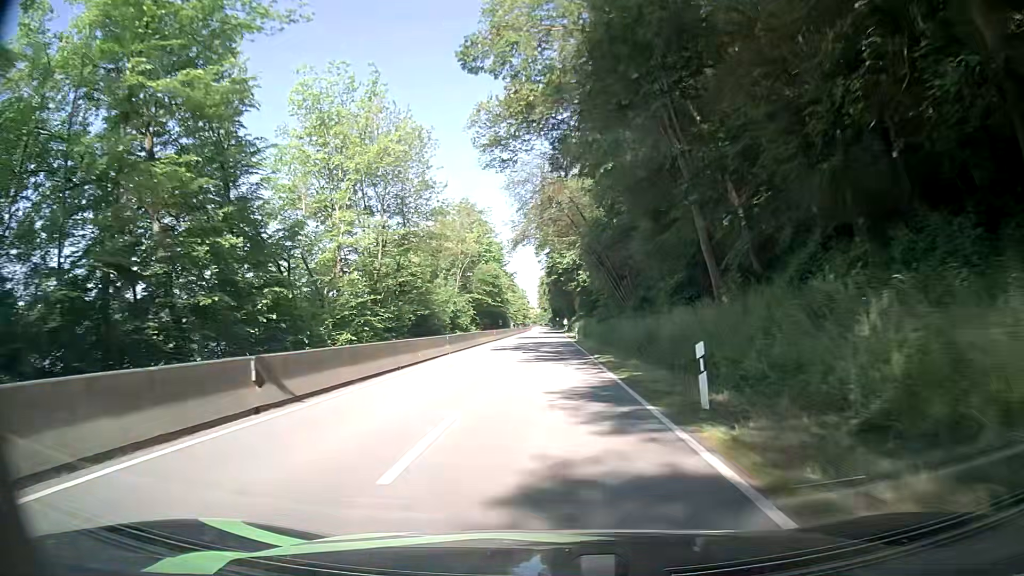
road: secondary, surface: asphalt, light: Day
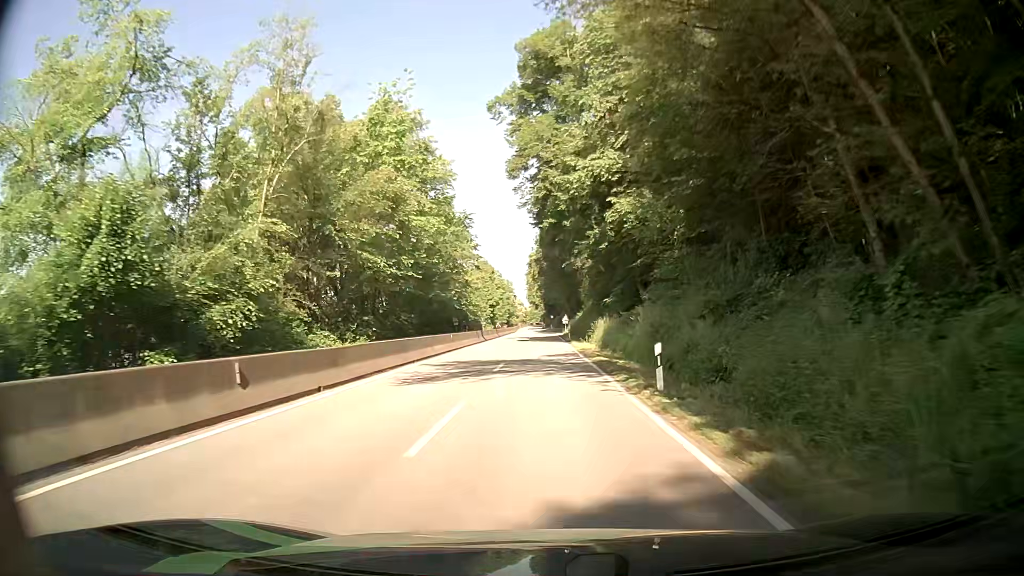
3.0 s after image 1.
(+0.8, +46.8) m; +2°
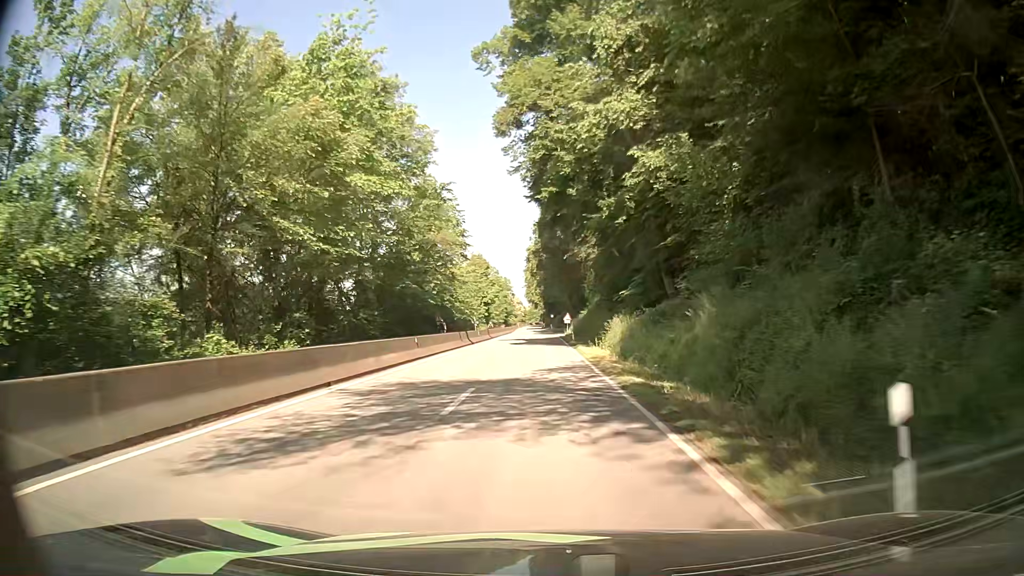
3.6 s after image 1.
(-0.1, +9.3) m; 0°
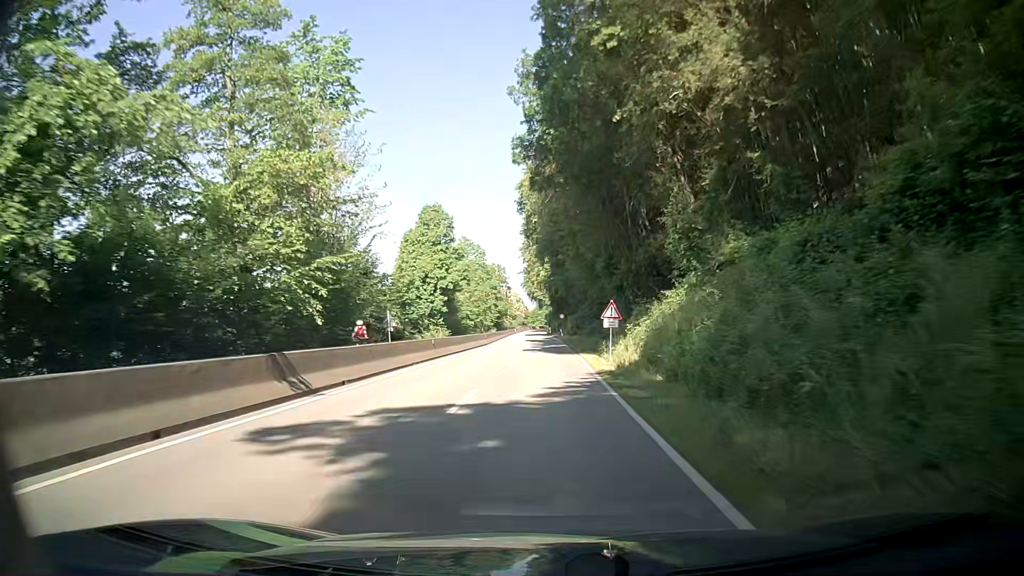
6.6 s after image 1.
(-0.3, +47.2) m; 0°
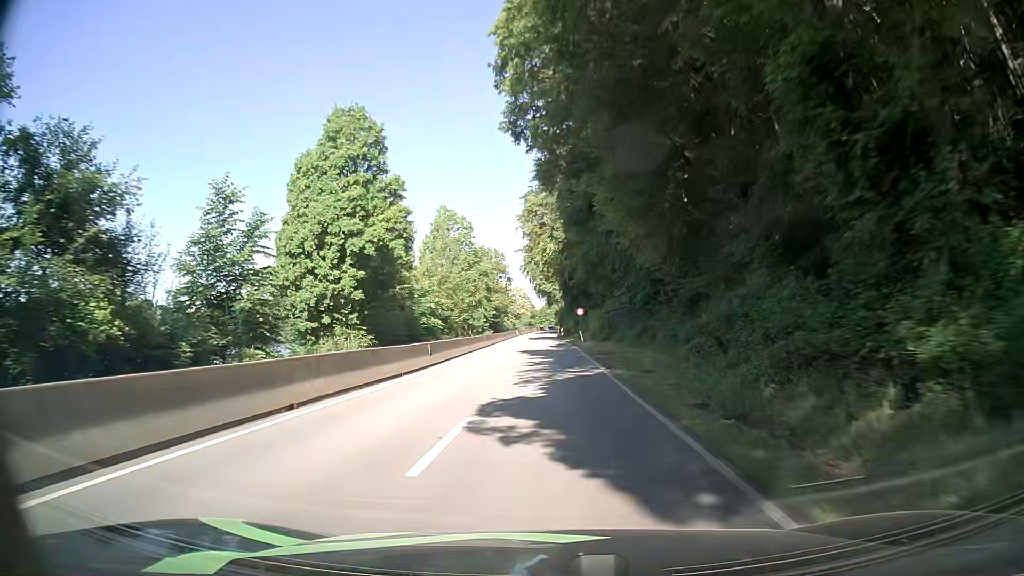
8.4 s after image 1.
(-0.3, +28.6) m; -1°
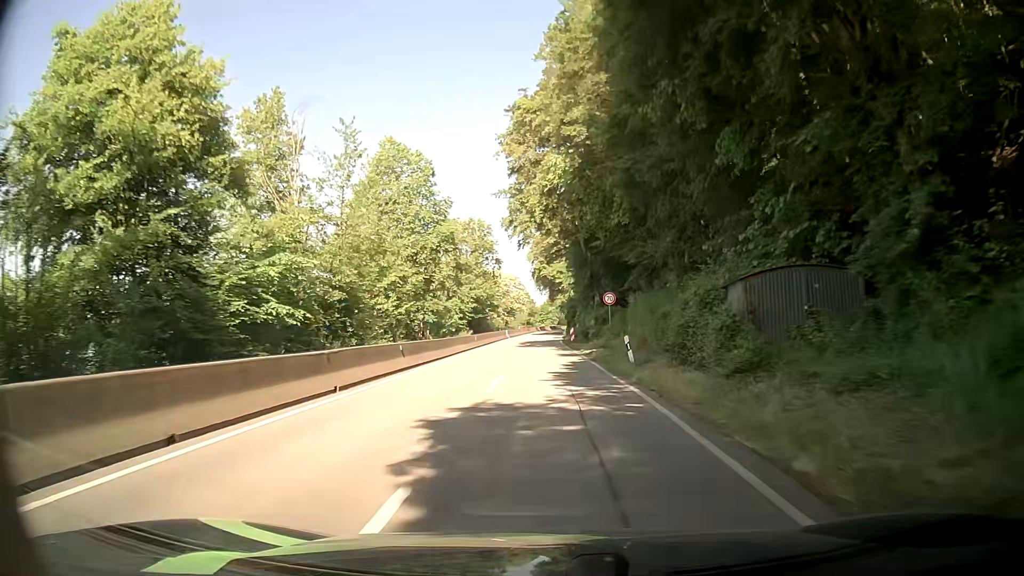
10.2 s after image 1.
(-0.1, +28.8) m; 0°
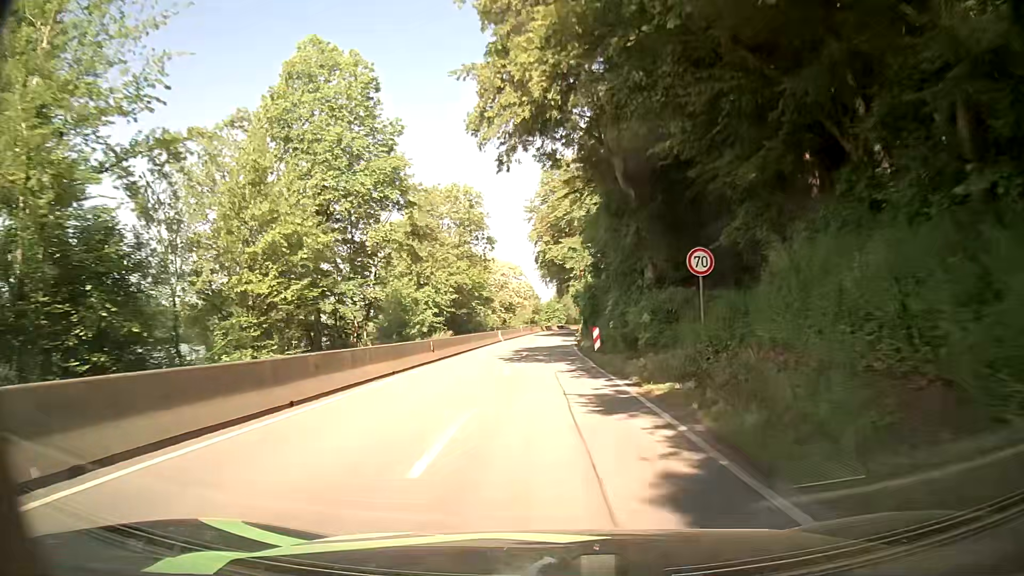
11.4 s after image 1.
(-0.1, +19.3) m; 0°
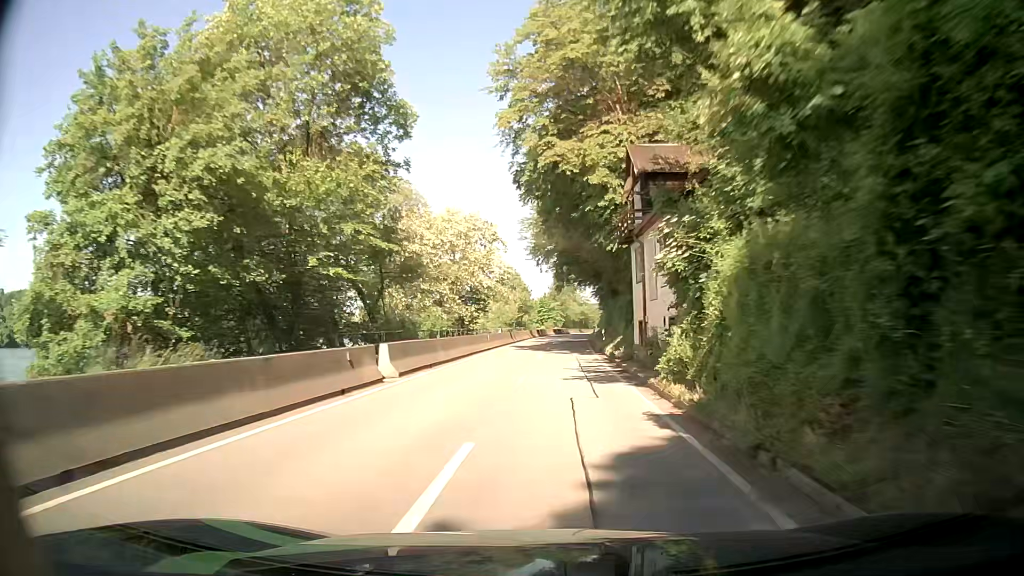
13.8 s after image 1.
(-0.7, +38.6) m; -1°
(0, +10) (0, +20) (+1, +30) (+1, +40) (+2, +50) (+2, +60) (+3, +70) (+4, +80) (+4, +90) (+5, +100) m
